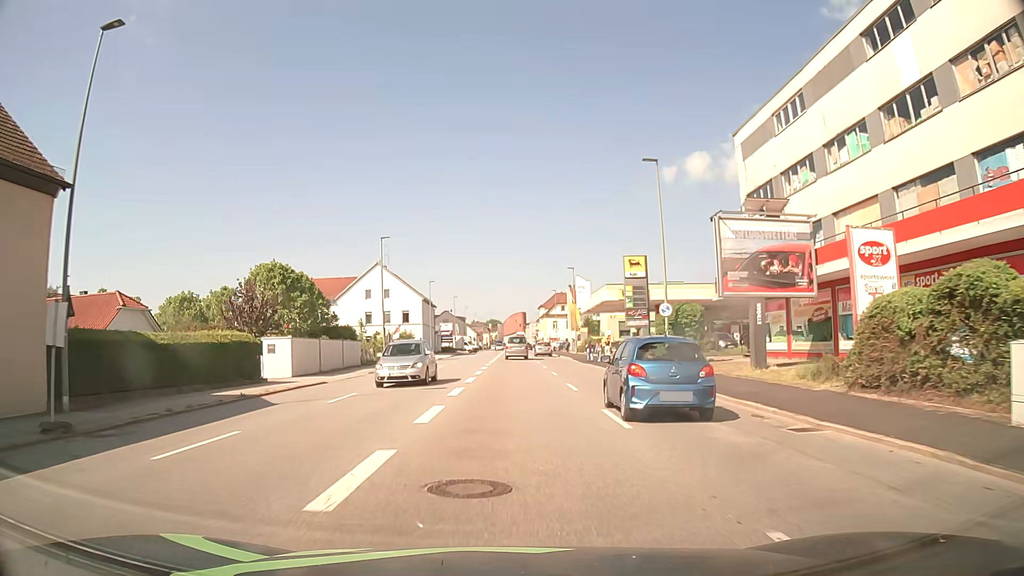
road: tertiary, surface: asphalt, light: Day
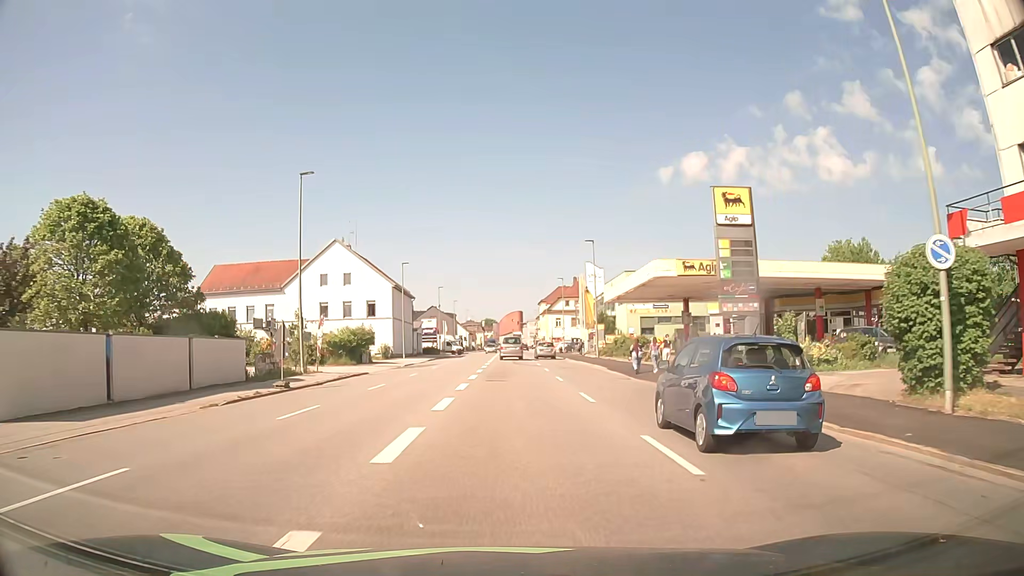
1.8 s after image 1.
(+0.1, +21.9) m; 0°
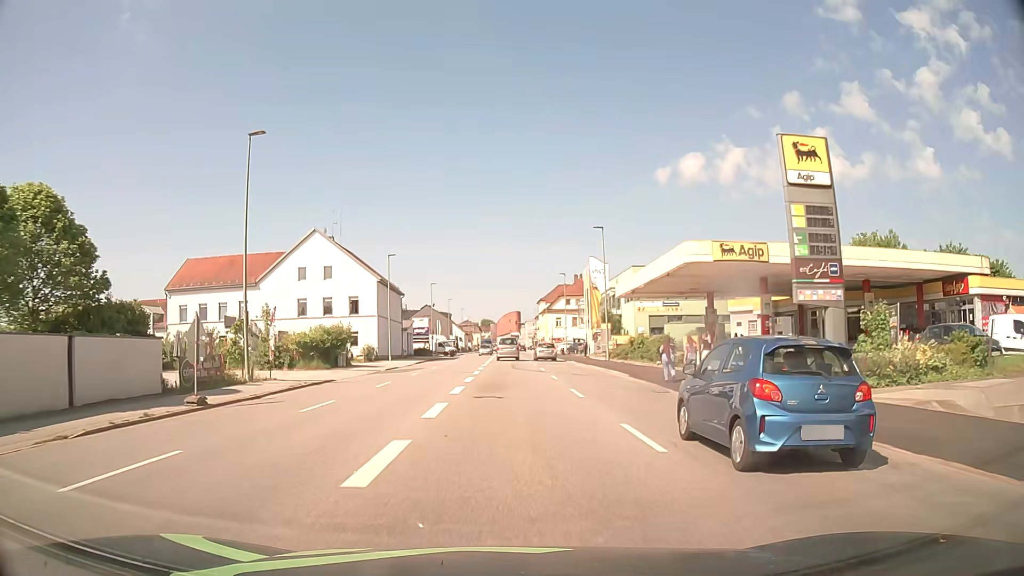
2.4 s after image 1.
(0.0, +7.3) m; +1°
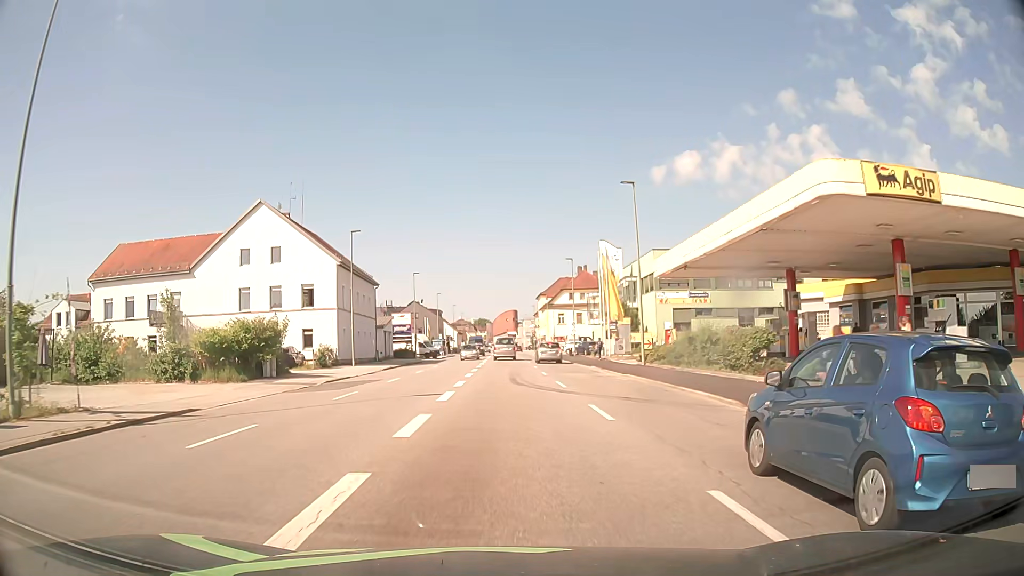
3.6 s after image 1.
(0.0, +14.5) m; +1°
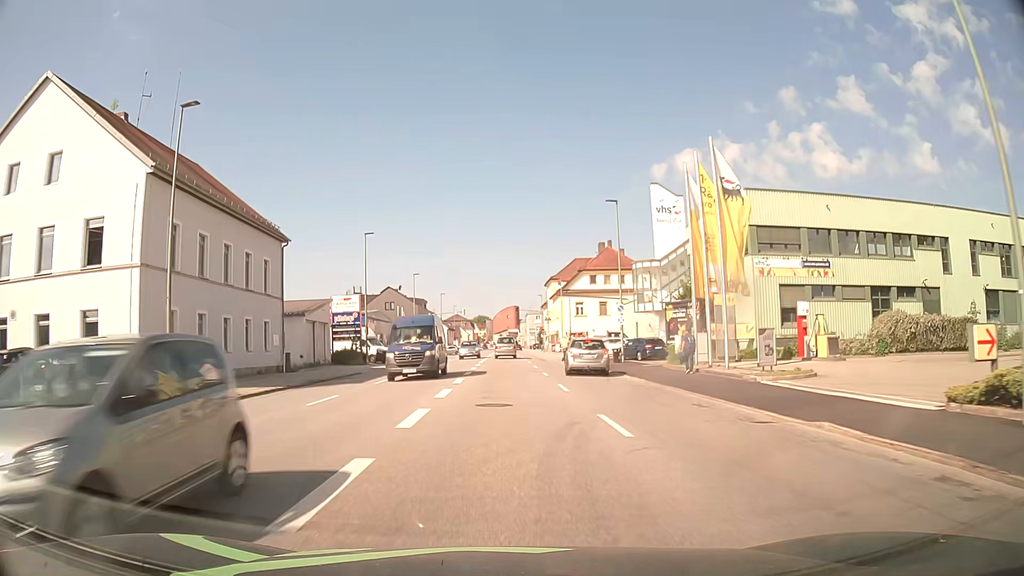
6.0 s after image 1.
(-0.2, +29.2) m; 0°
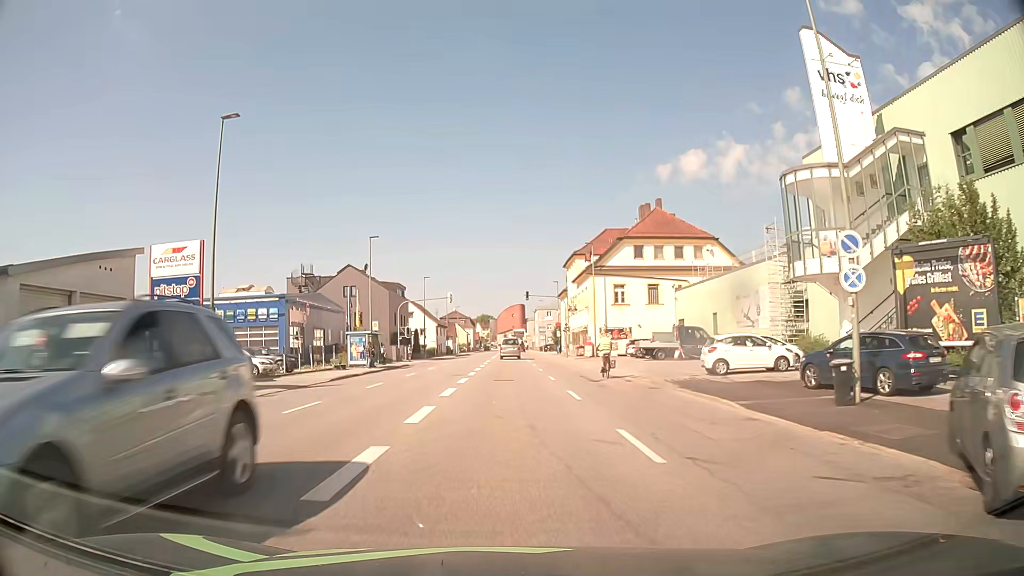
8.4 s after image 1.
(-0.1, +29.3) m; 0°
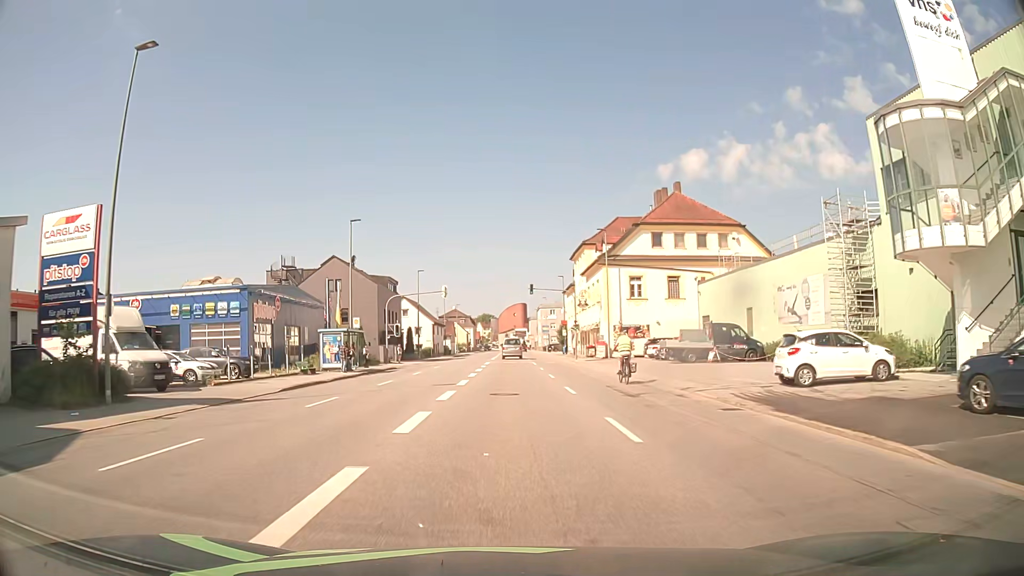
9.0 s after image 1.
(0.0, +7.3) m; 0°
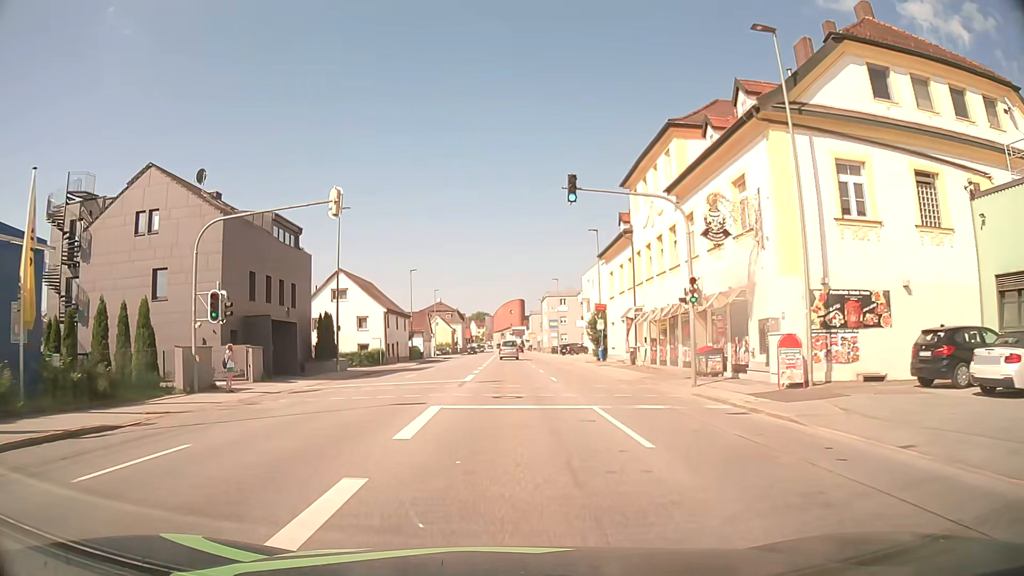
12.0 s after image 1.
(-0.1, +36.7) m; 0°
(0, +10) (0, +20) (0, +30) (0, +40) (0, +50) (0, +60) (+1, +70) (+1, +80) (+2, +90) (+2, +100) m
